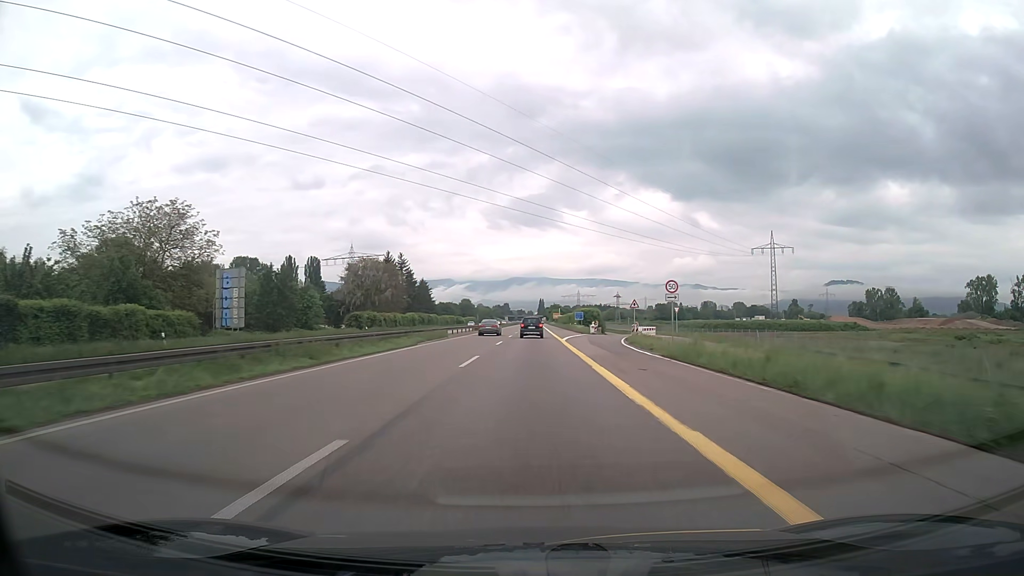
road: trunk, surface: asphalt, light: Day
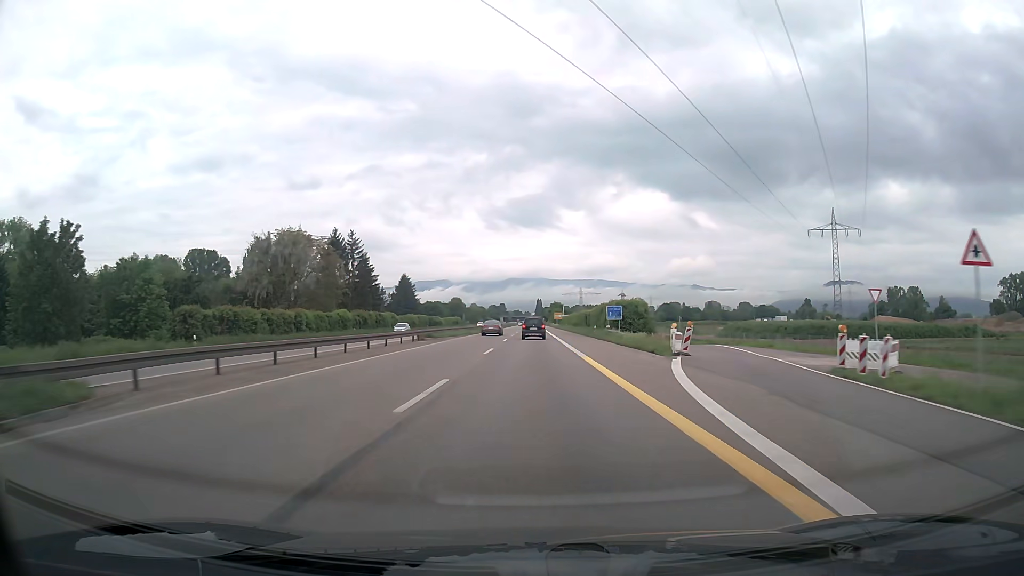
(+0.1, +46.1) m; 0°
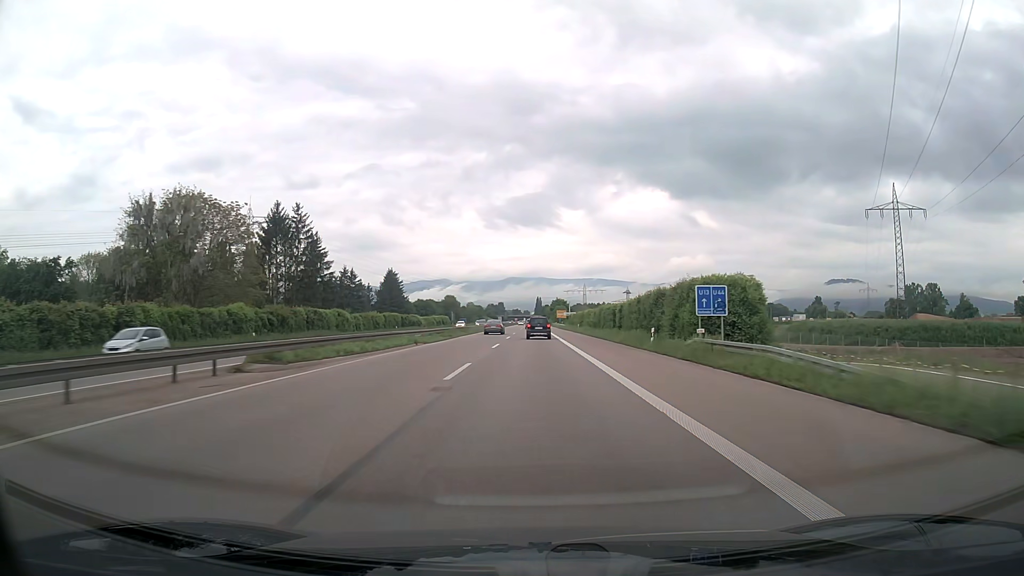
(0.0, +30.7) m; 0°
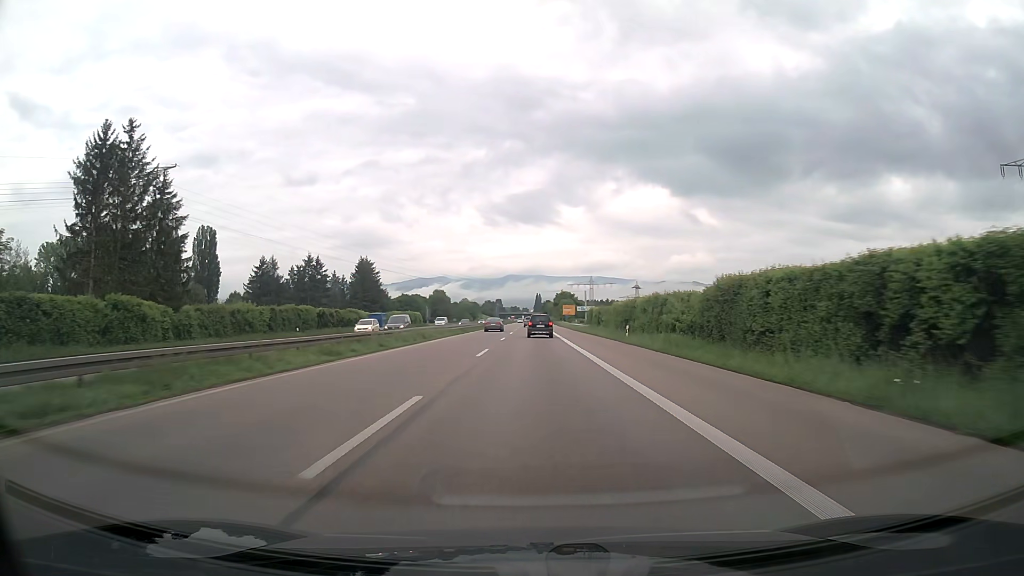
(0.0, +45.8) m; 0°
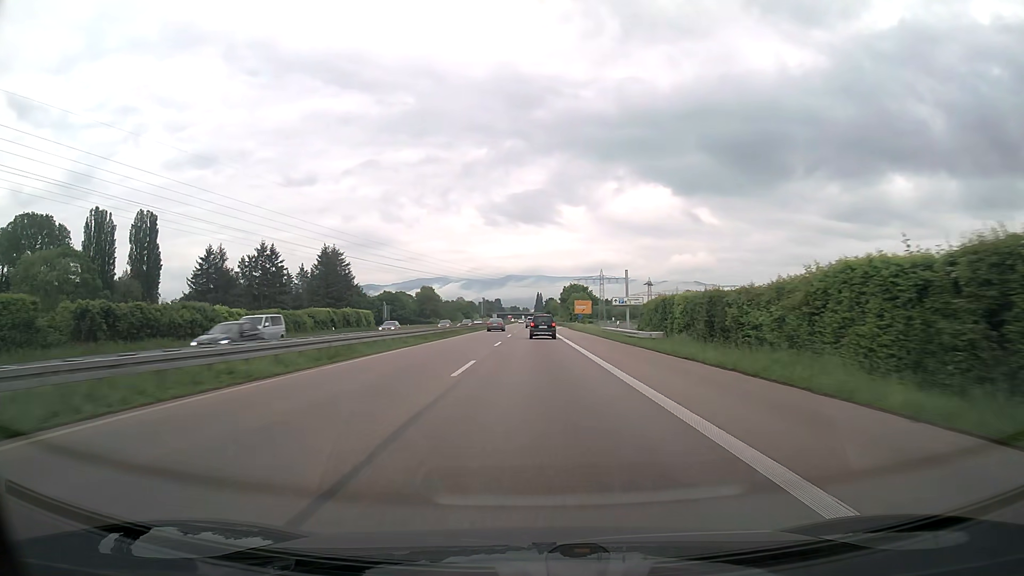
(0.0, +43.8) m; 0°
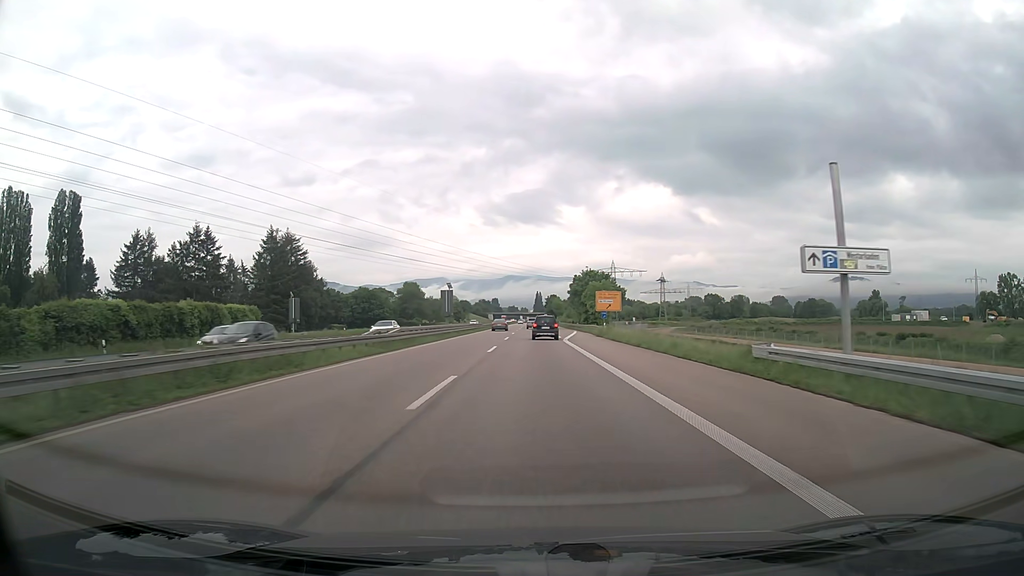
(0.0, +41.8) m; 0°
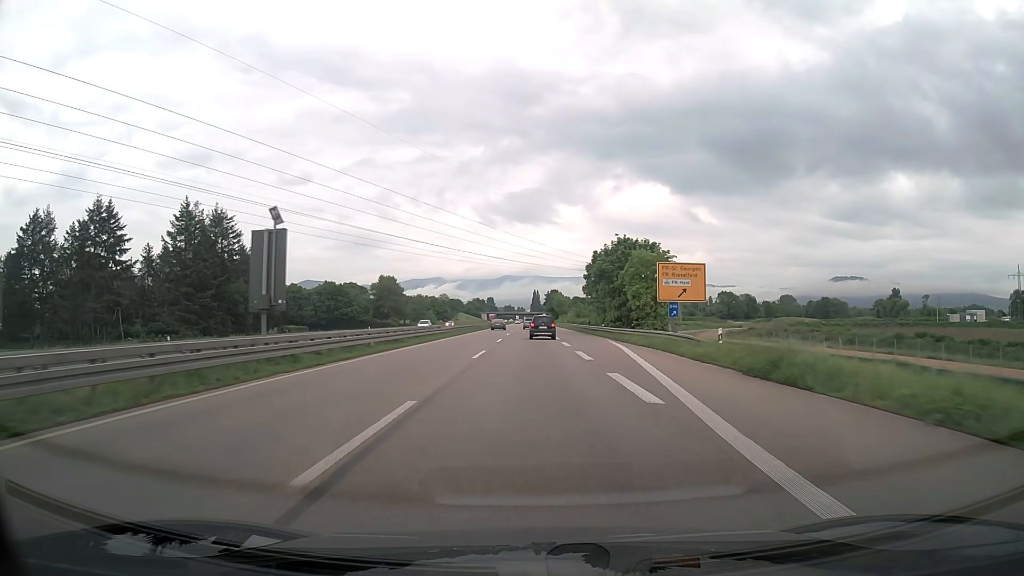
(+0.2, +41.1) m; 0°
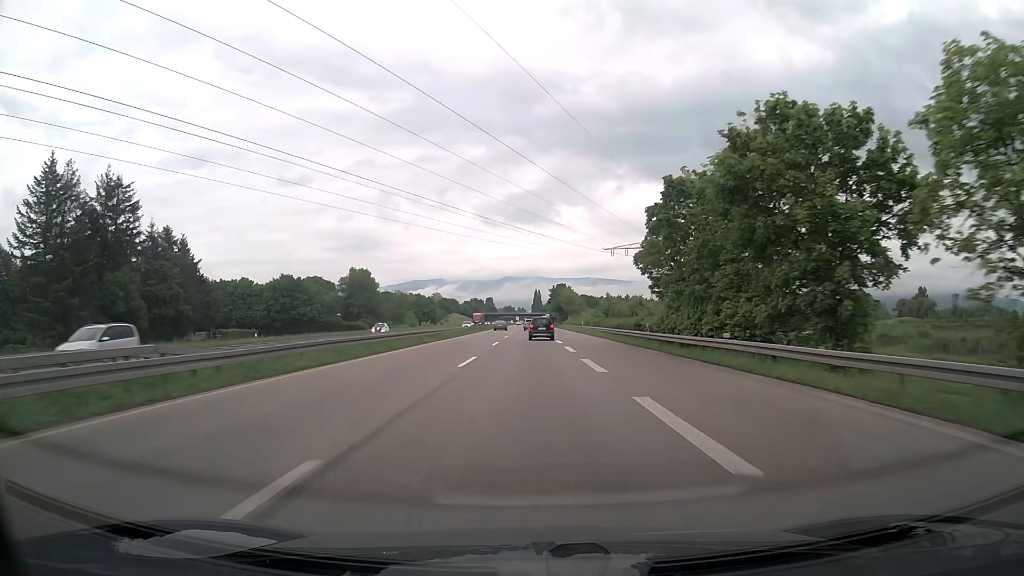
(0.0, +40.9) m; 0°
(0, +10) (0, +20) (0, +30) (0, +40) (0, +50) (0, +60) (0, +70) (0, +80) (0, +90) (0, +100) m
